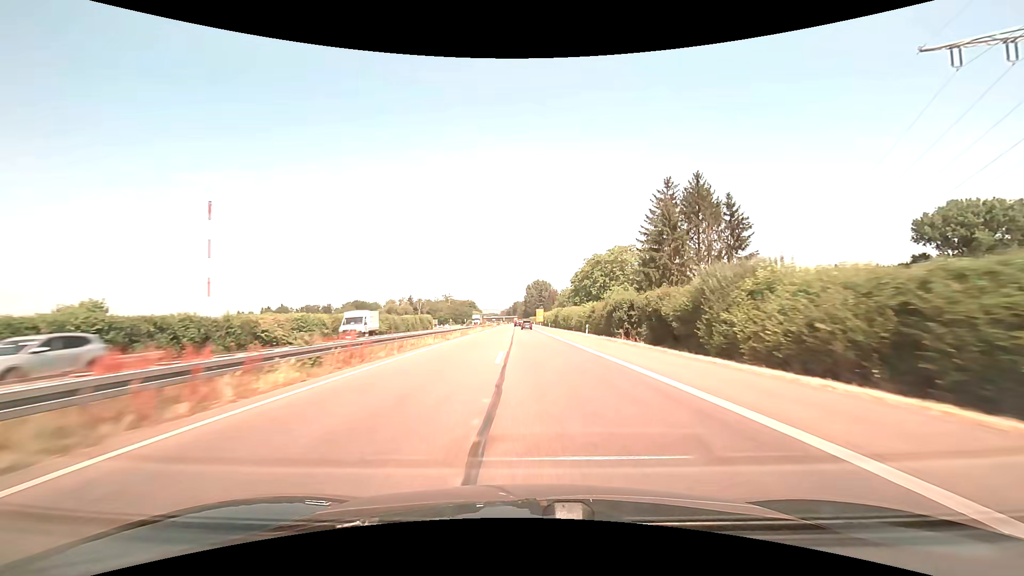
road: trunk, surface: asphalt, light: Day
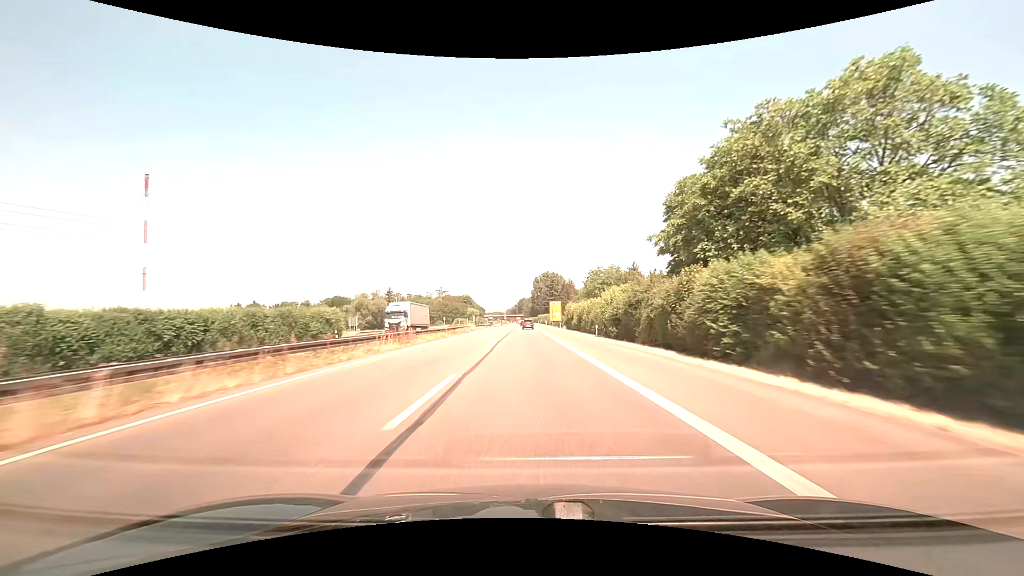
(-0.4, +64.9) m; -1°
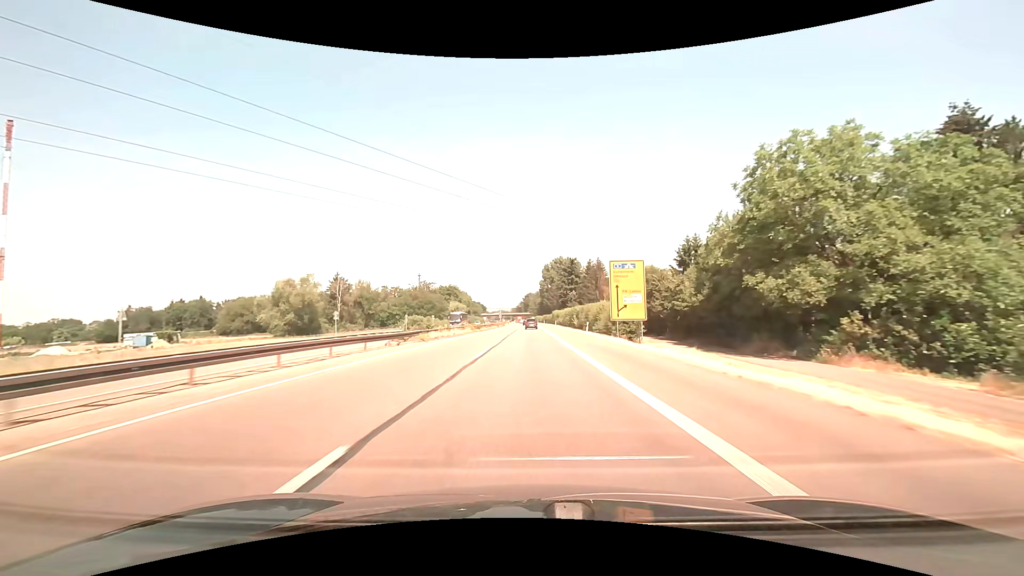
(-0.3, +80.7) m; -1°
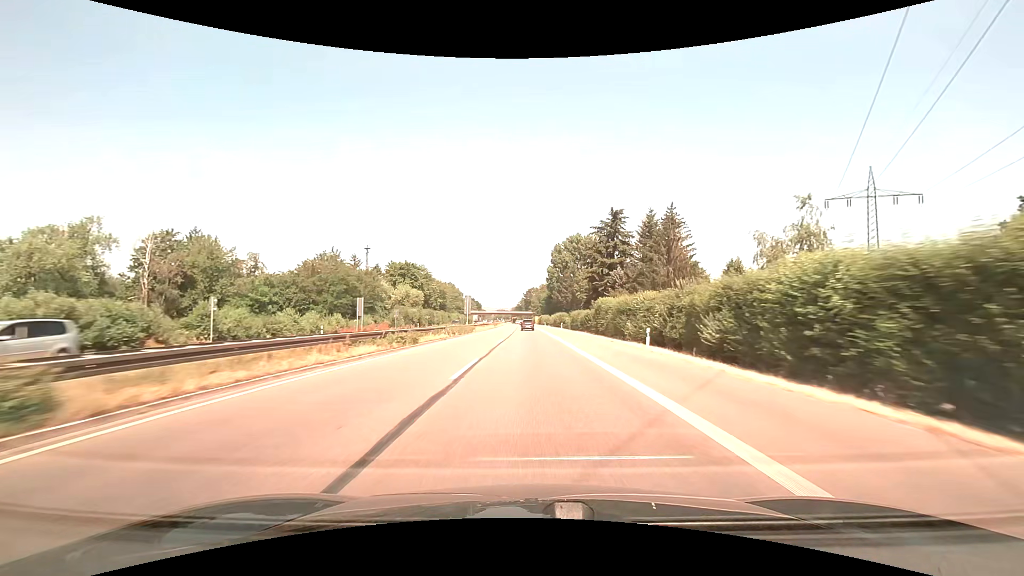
(-0.1, +80.3) m; 0°
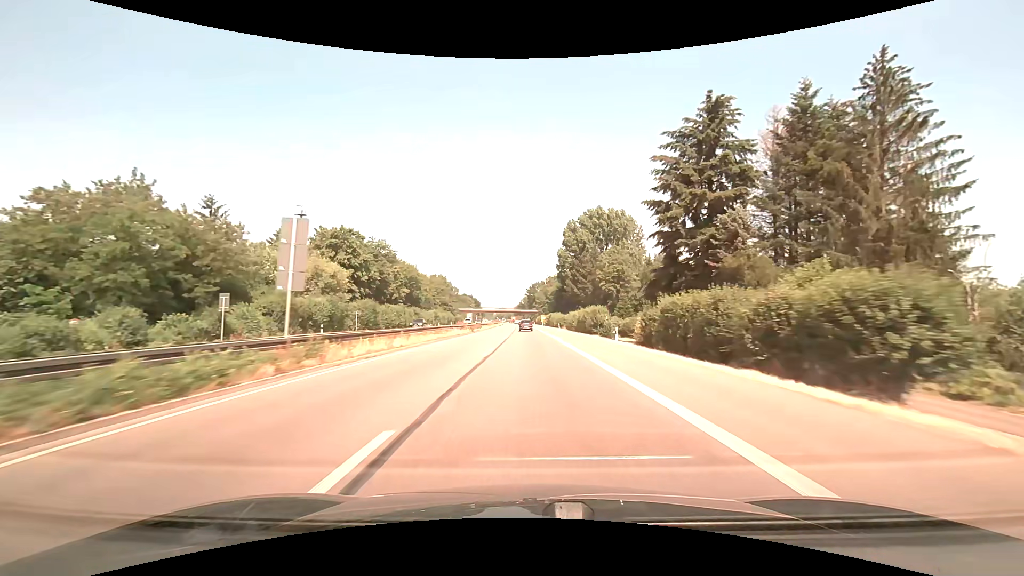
(-0.1, +48.3) m; 0°
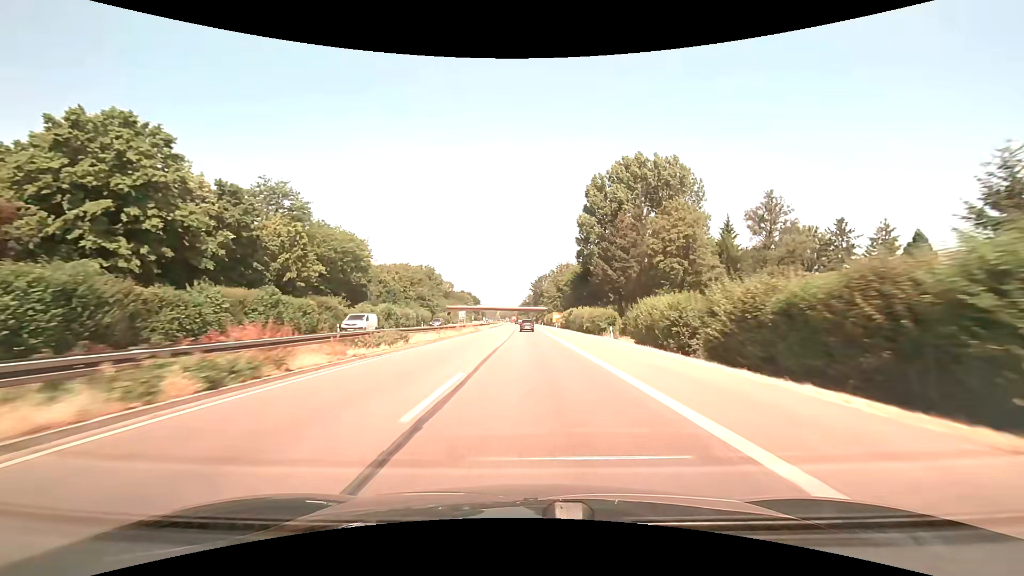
(-0.2, +48.5) m; -1°
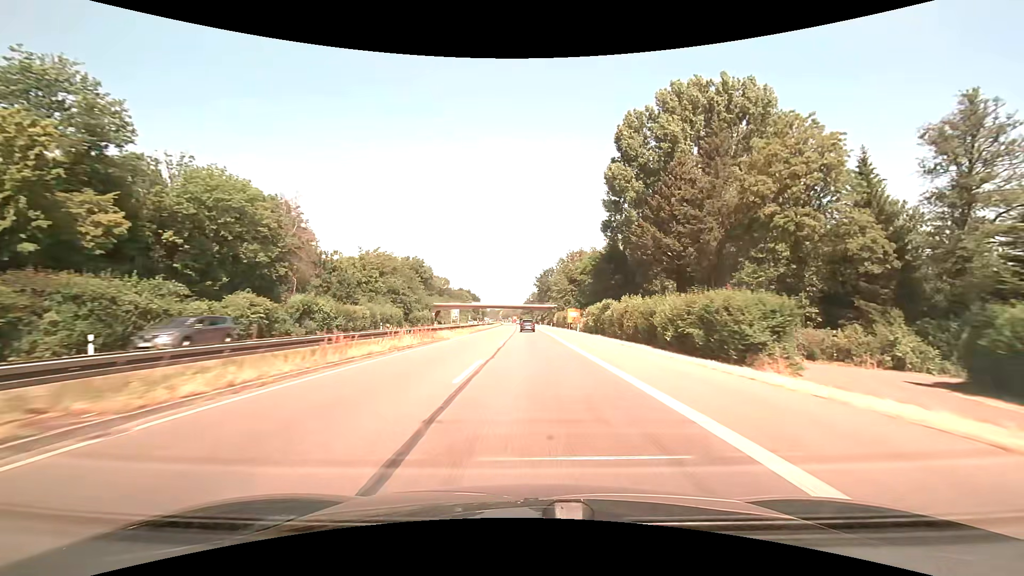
(-0.1, +32.4) m; 0°
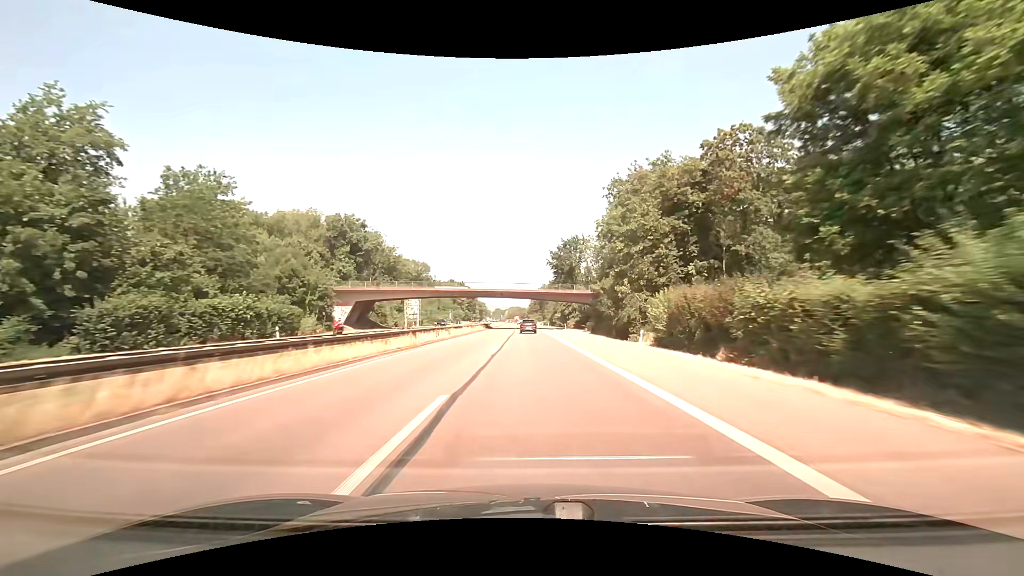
(-0.7, +81.2) m; -1°
(0, +10) (0, +20) (0, +30) (0, +40) (0, +50) (0, +60) (0, +70) (-1, +80) (-1, +90) (-1, +100) m
